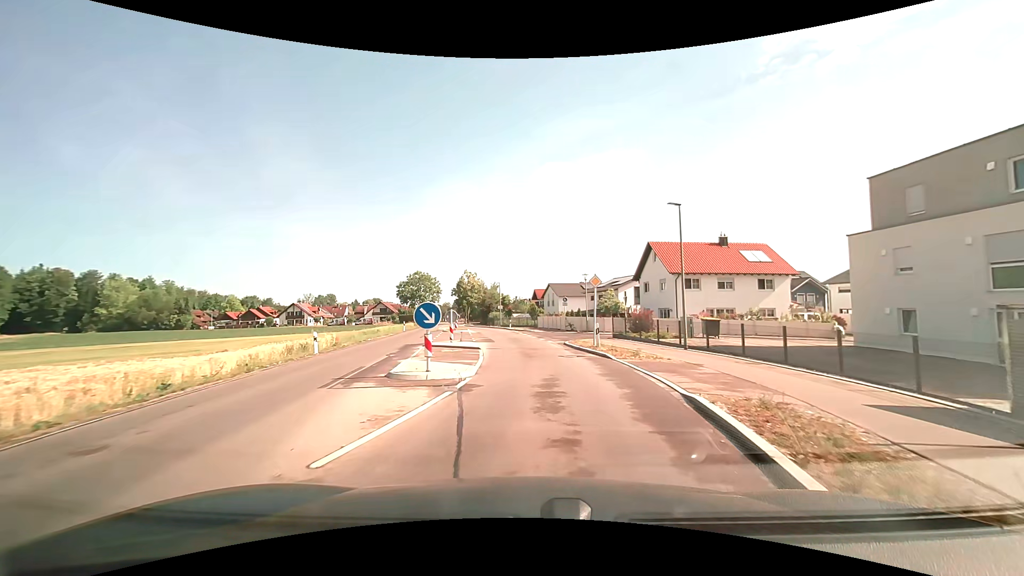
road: tertiary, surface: asphalt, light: Day
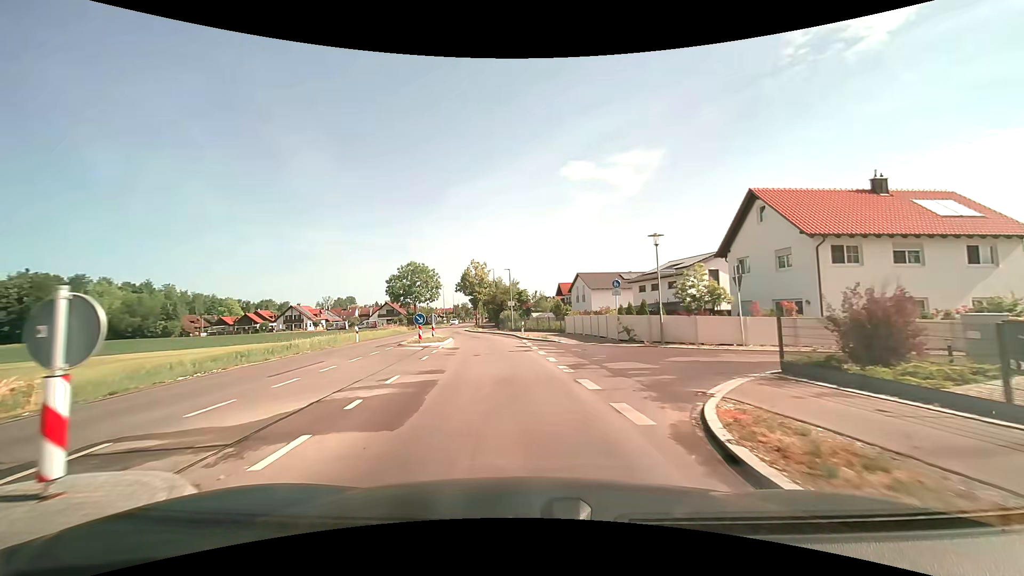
(+0.5, +20.4) m; -2°
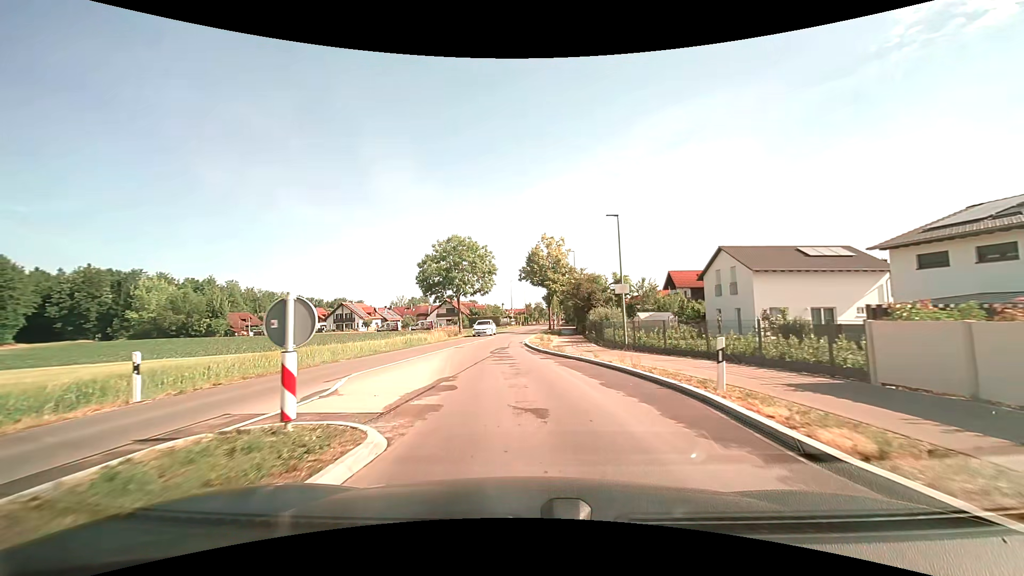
(-2.3, +26.3) m; -9°
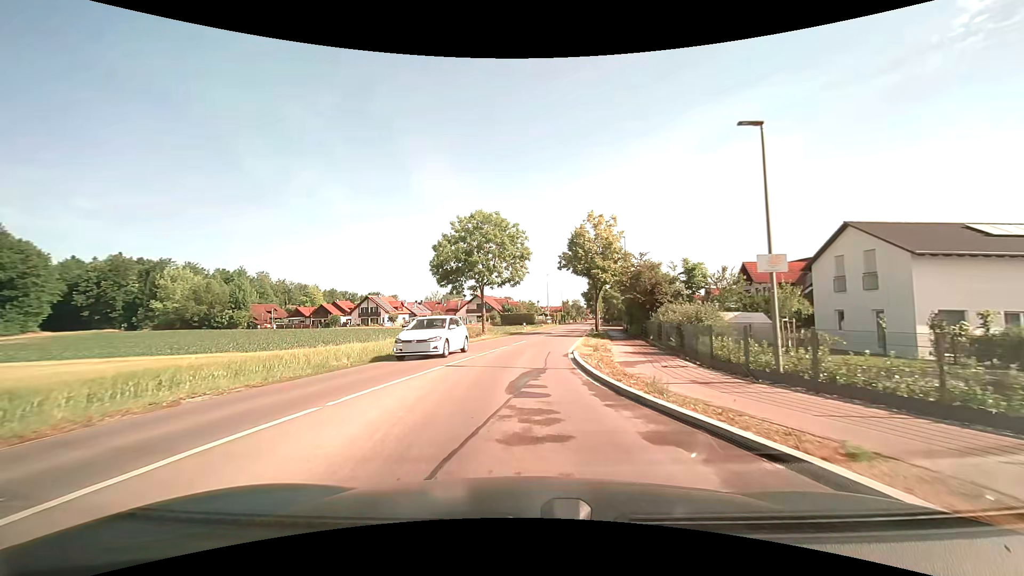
(-0.4, +10.8) m; -4°
